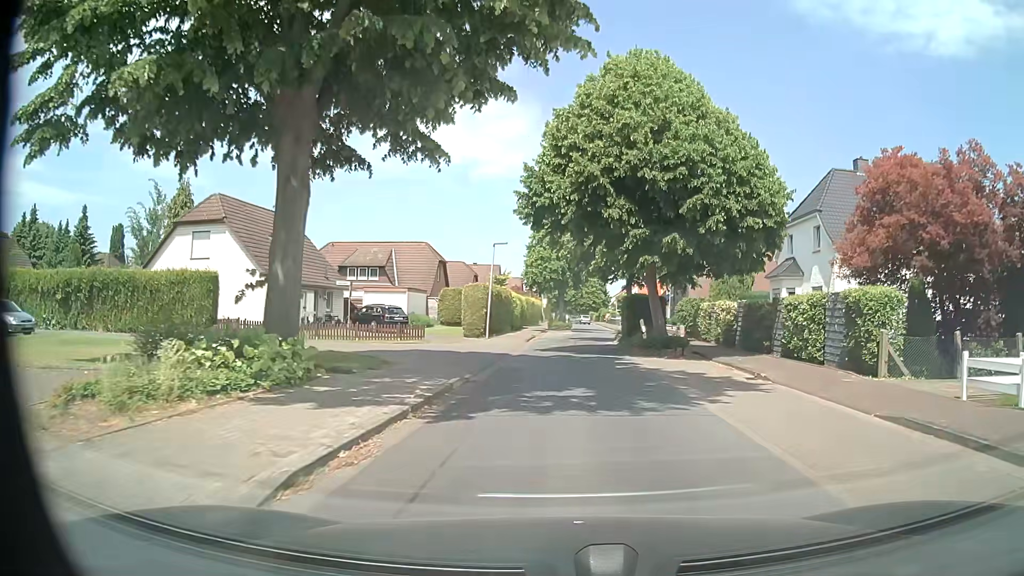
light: Day
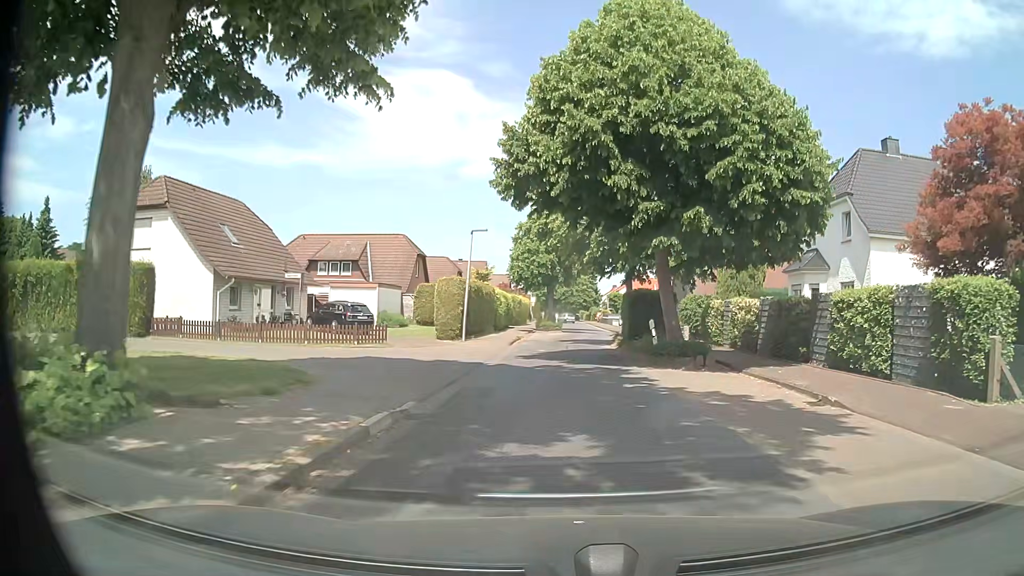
(0.0, +4.8) m; +1°
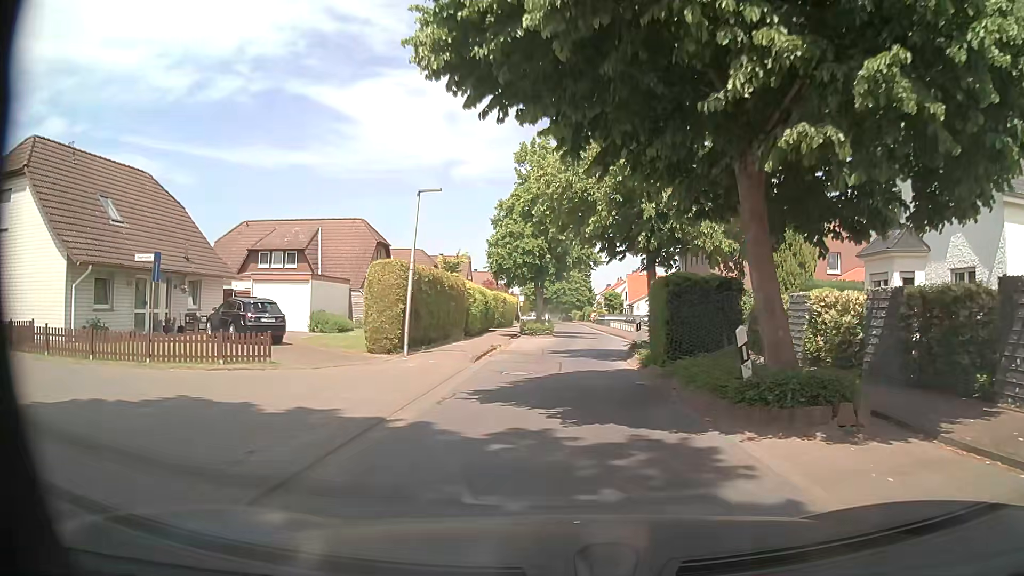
(0.0, +9.6) m; 0°
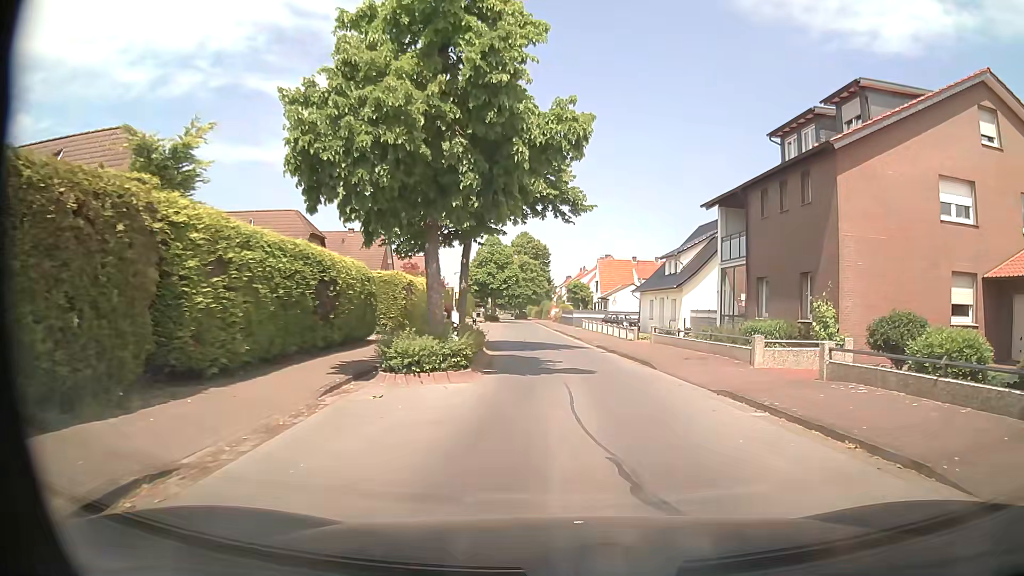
(+0.4, +23.9) m; +5°
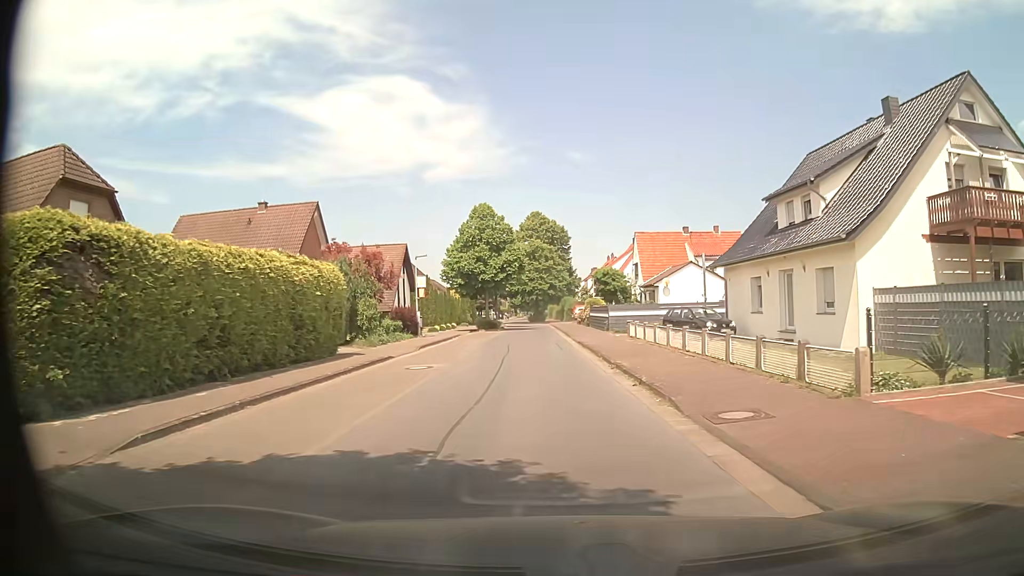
(-0.2, +24.0) m; -4°
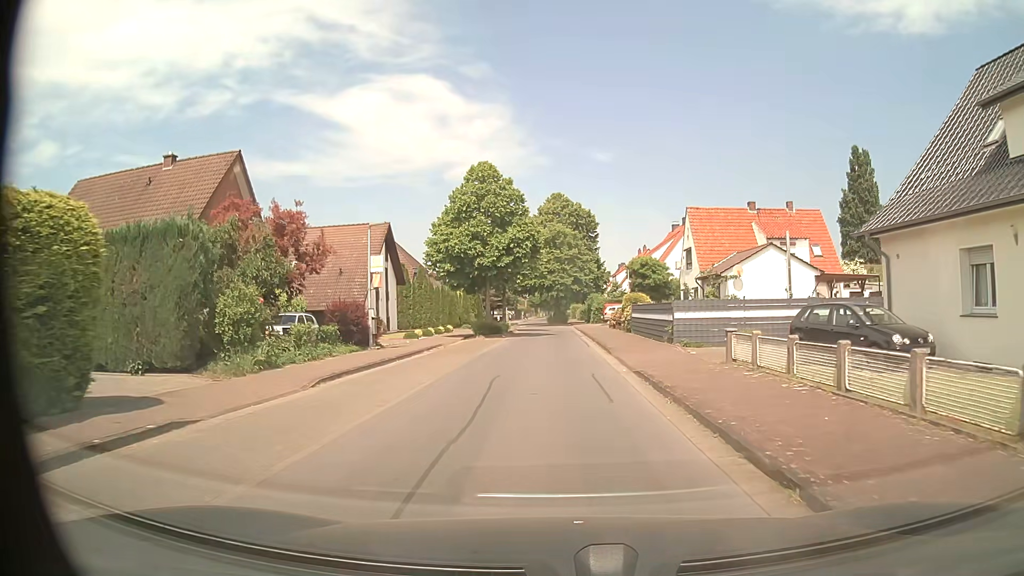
(0.0, +14.5) m; -1°
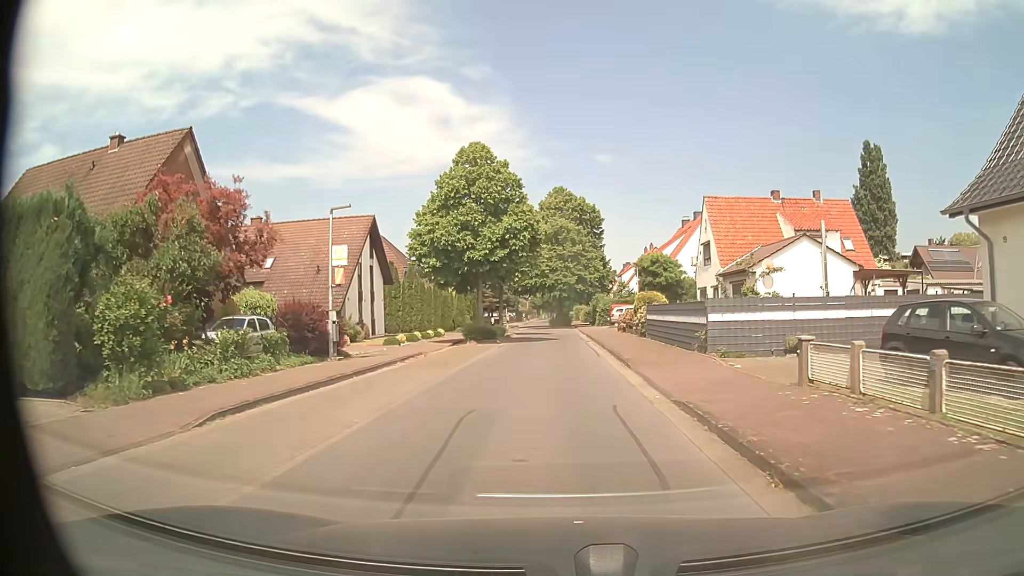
(0.0, +4.8) m; 0°
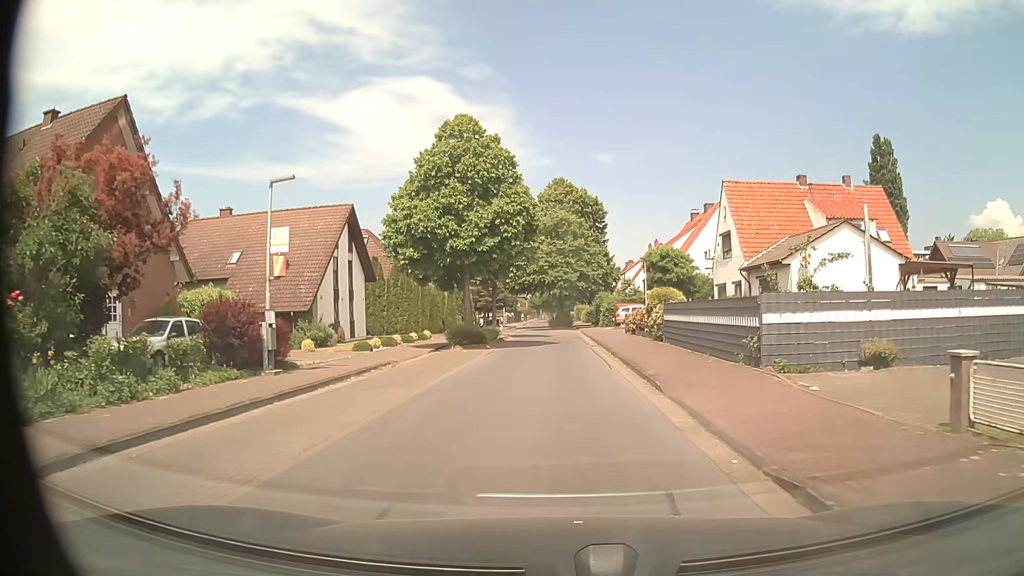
(0.0, +4.8) m; 0°
(0, +10) (0, +20) (0, +30) (0, +40) (-2, +50) (-2, +60) (-3, +70) (-3, +80) (-3, +90) (-3, +100) m
